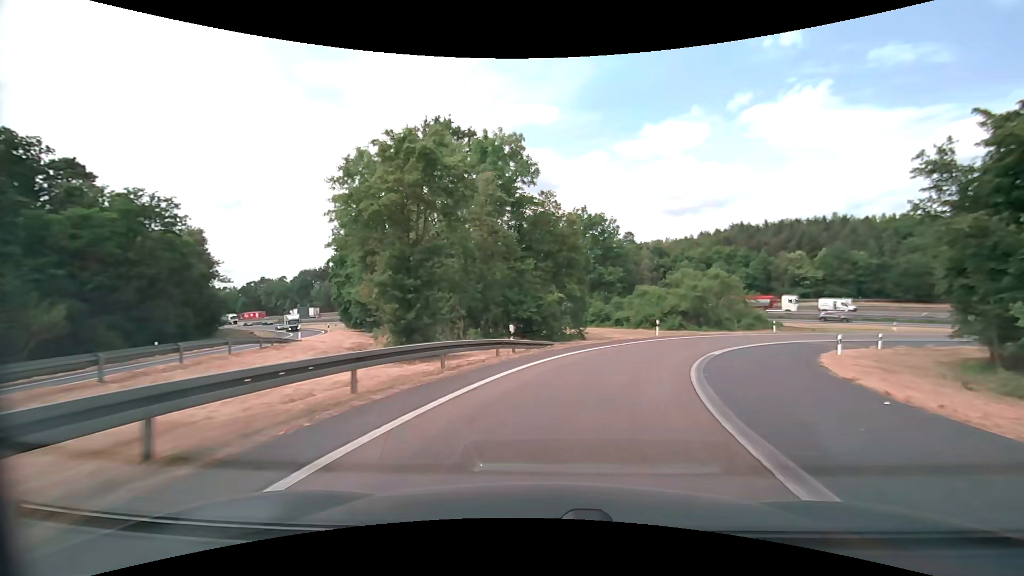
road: motorway_link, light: Day
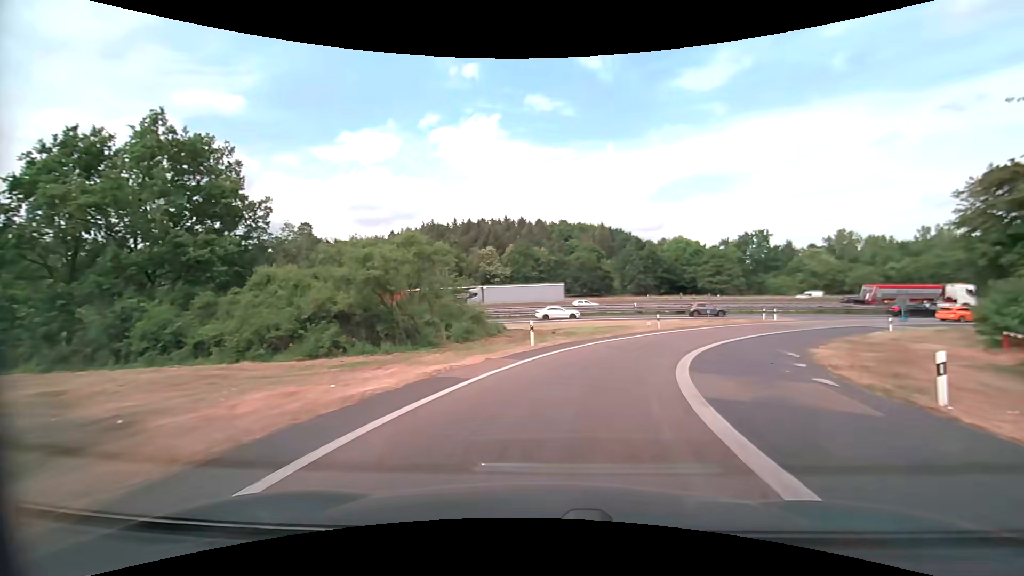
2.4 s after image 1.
(+9.3, +30.5) m; +34°
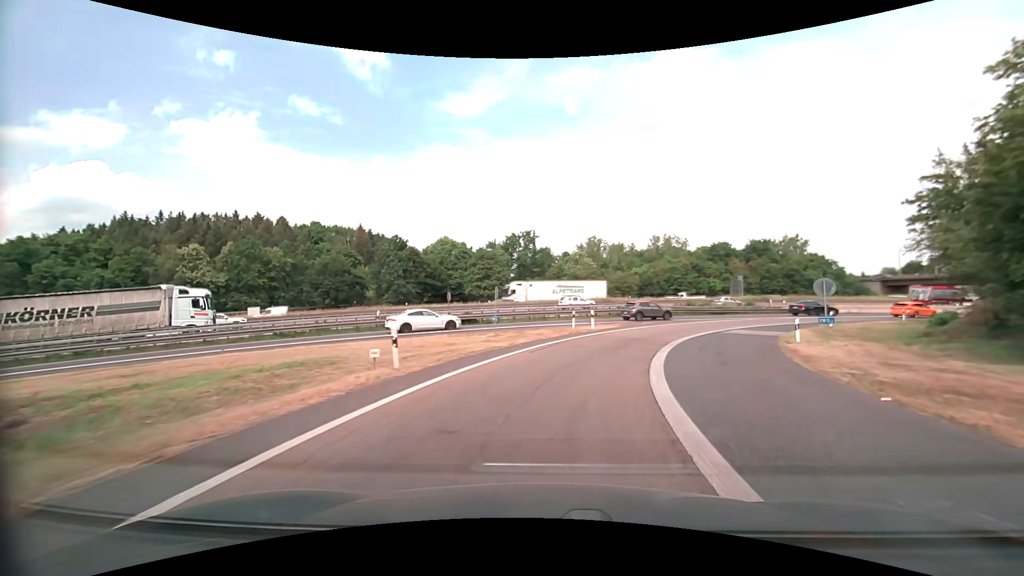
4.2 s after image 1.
(+5.5, +23.5) m; +26°
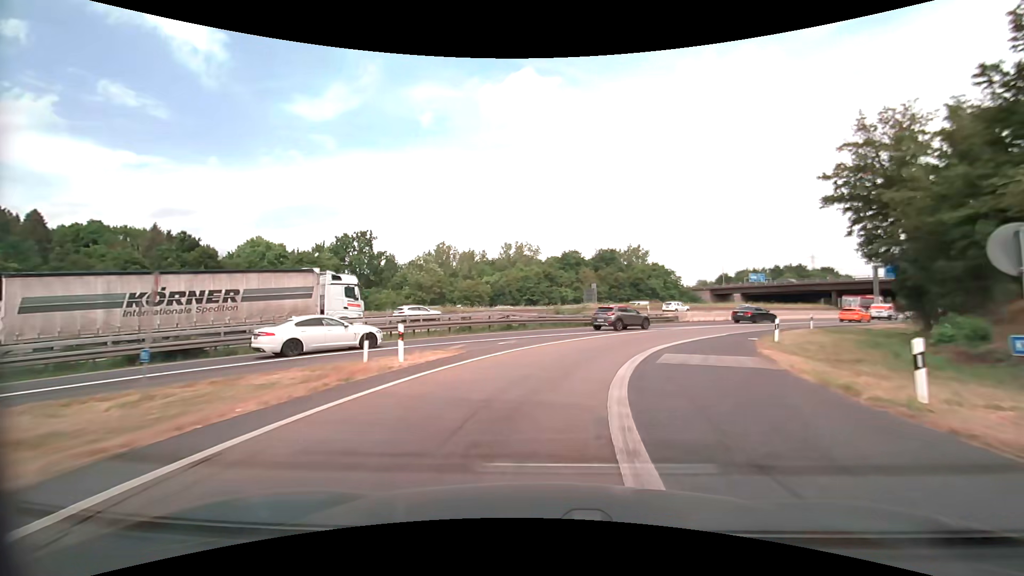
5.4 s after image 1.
(+2.3, +15.4) m; +17°
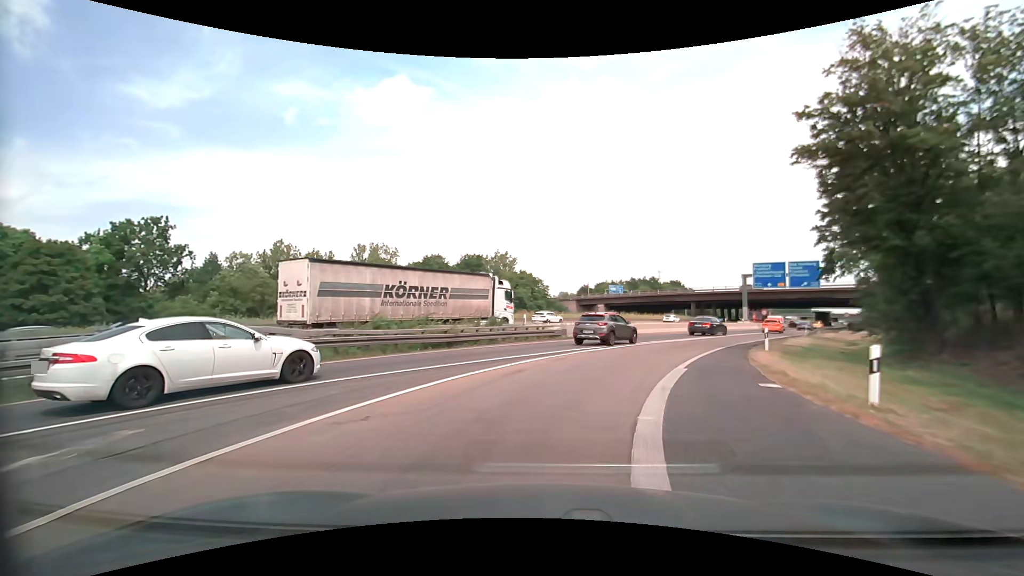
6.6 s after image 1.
(+1.9, +14.7) m; +16°
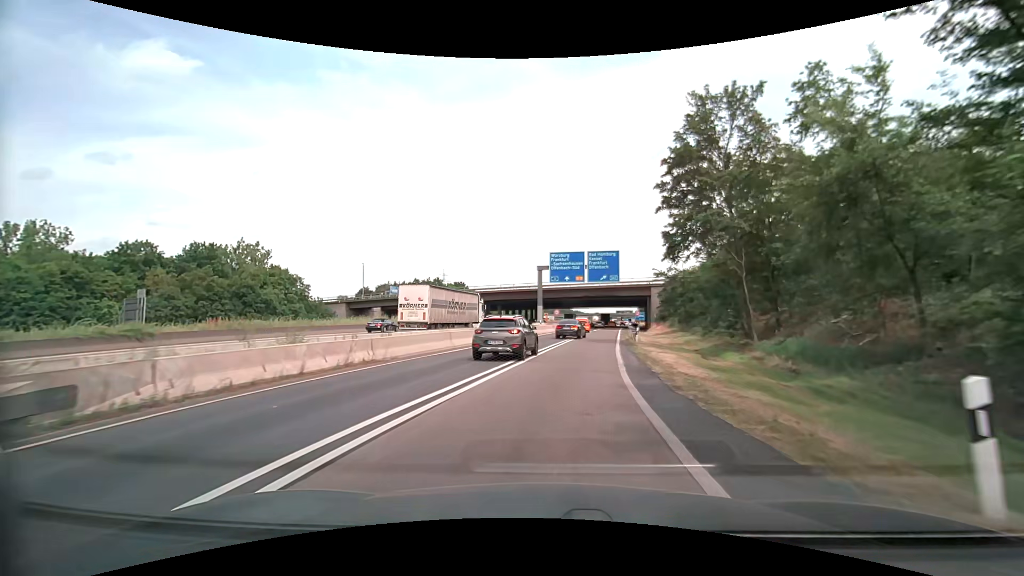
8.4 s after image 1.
(+4.1, +19.7) m; +24°
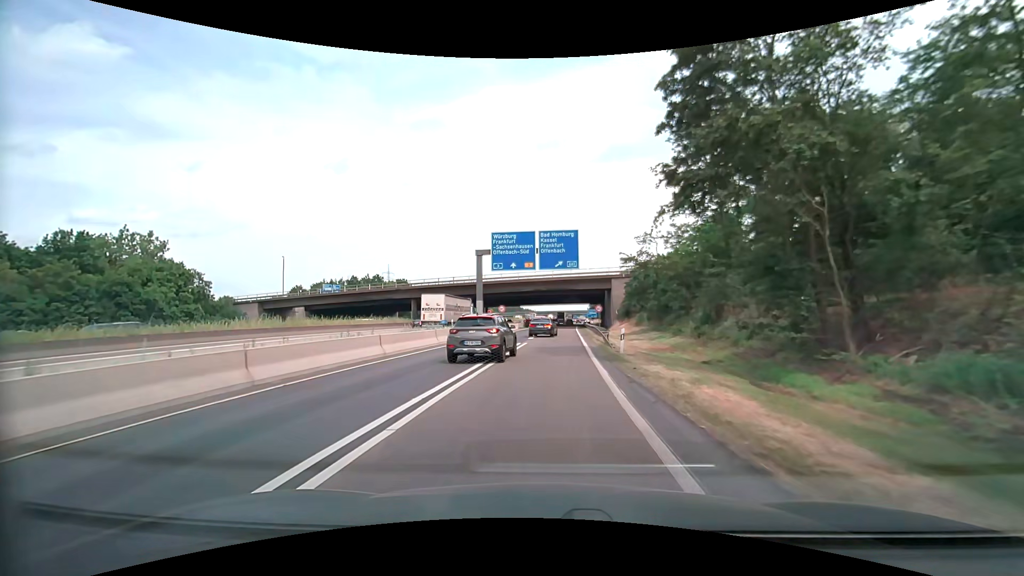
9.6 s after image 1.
(+0.7, +13.0) m; +5°
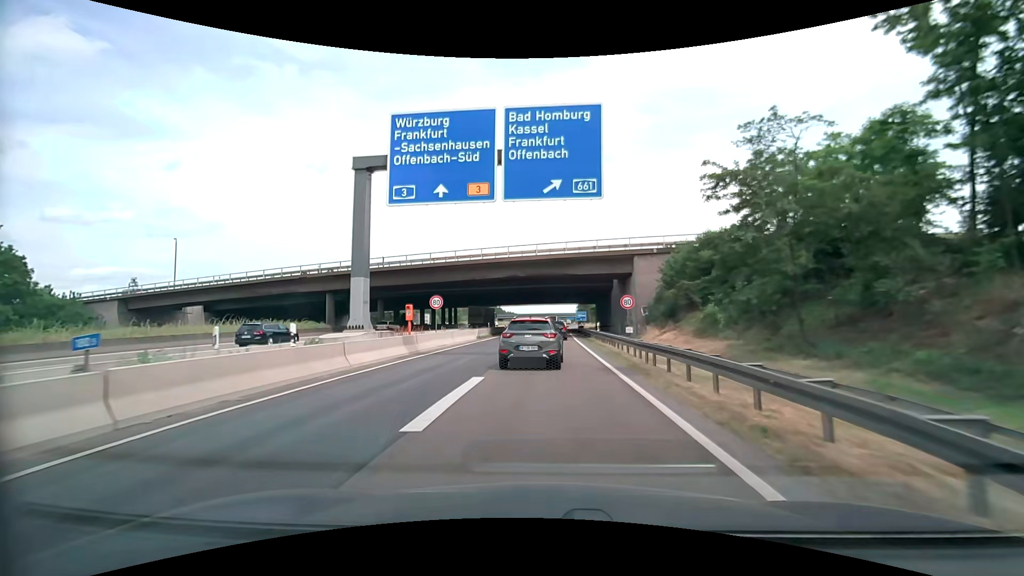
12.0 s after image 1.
(+0.8, +28.1) m; +3°
(0, +10) (0, +20) (0, +30) (0, +40) (-1, +50) (-1, +60) (-1, +70) (-2, +80) (-2, +90) (-2, +100) m
